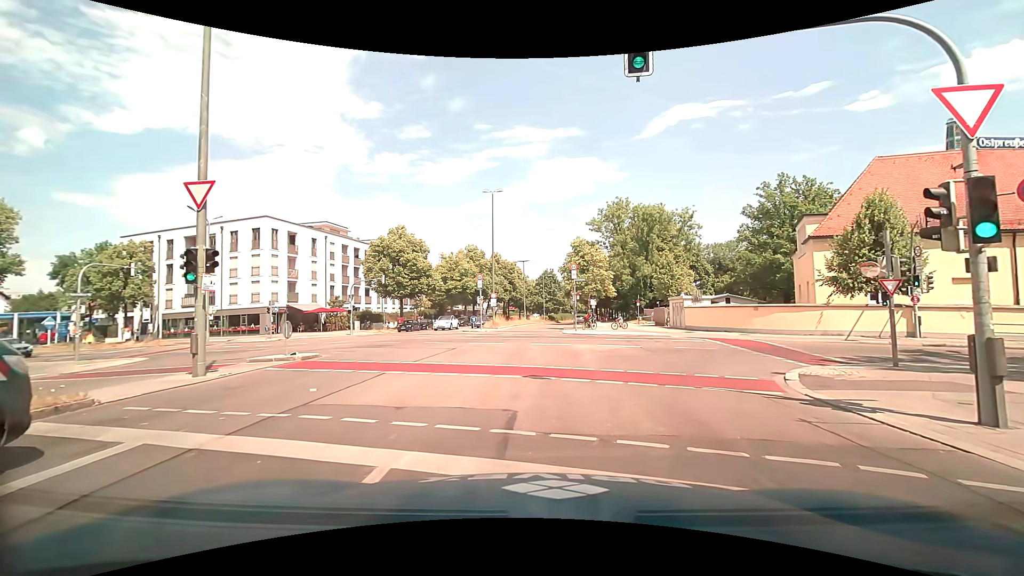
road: secondary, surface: asphalt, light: Day
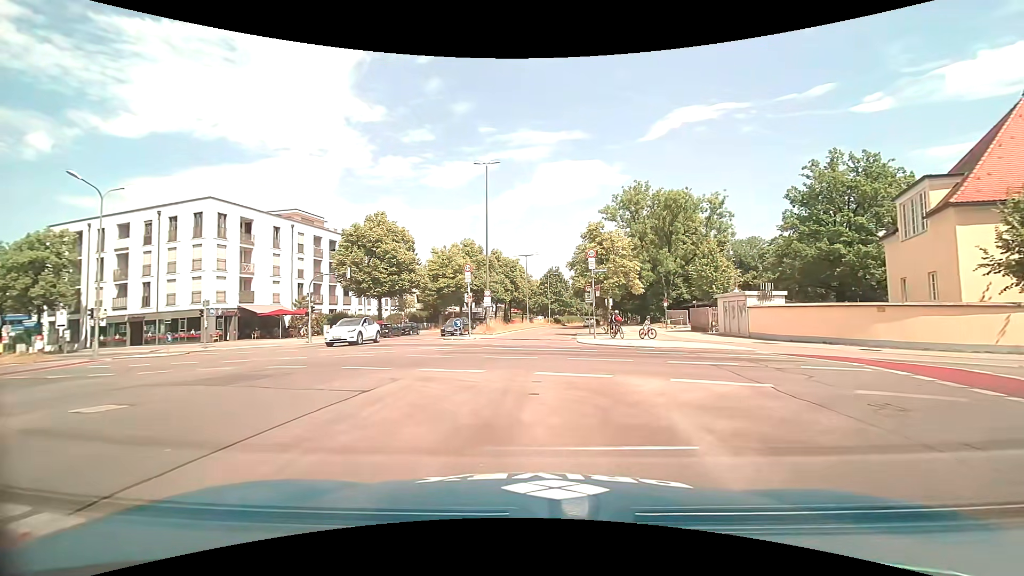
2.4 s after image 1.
(0.0, +11.6) m; 0°
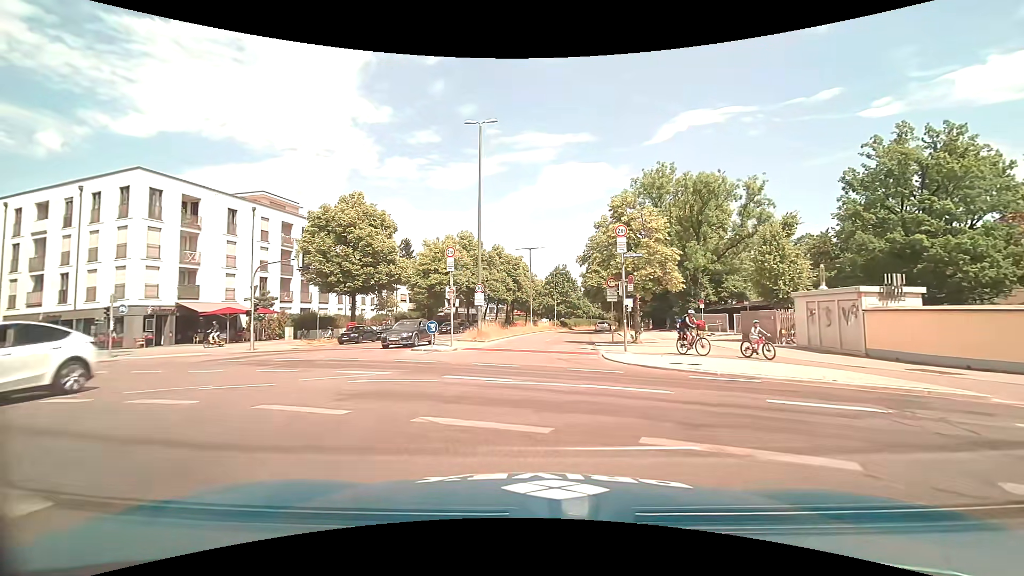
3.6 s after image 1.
(-0.1, +9.7) m; -1°
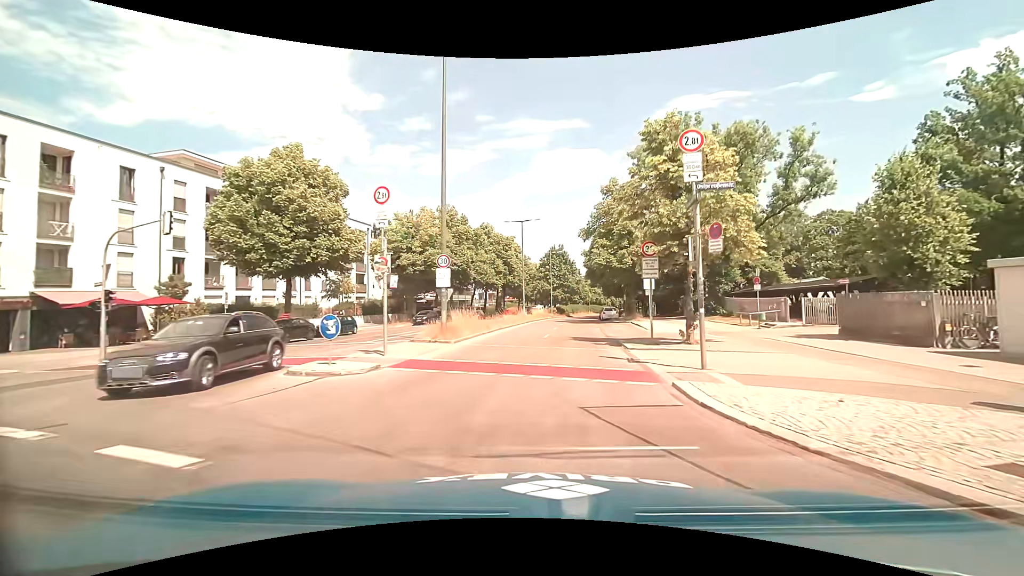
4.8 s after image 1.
(+0.1, +11.2) m; +2°
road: residential
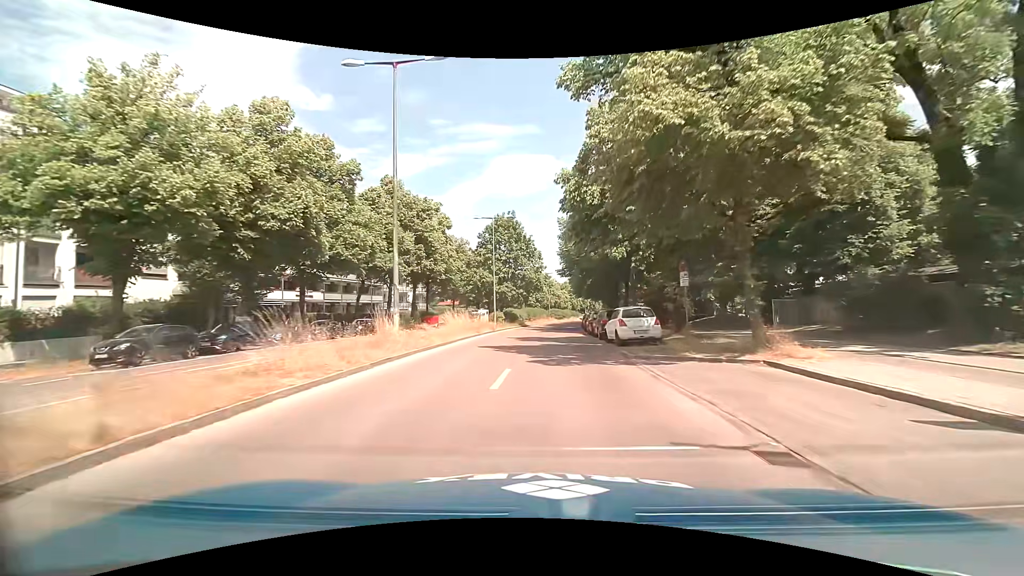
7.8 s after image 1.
(+1.7, +34.2) m; +5°
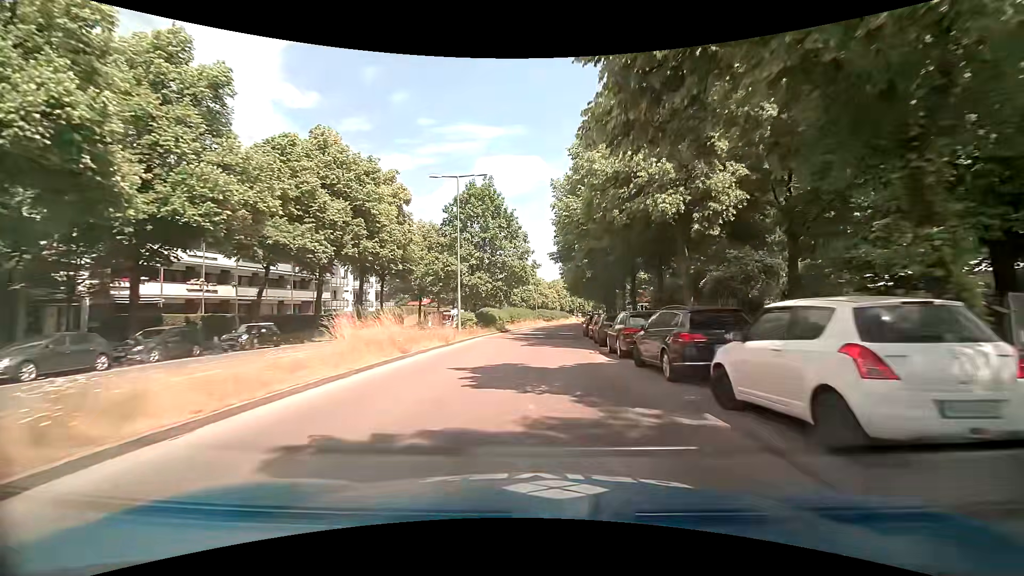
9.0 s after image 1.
(+0.2, +14.8) m; +1°
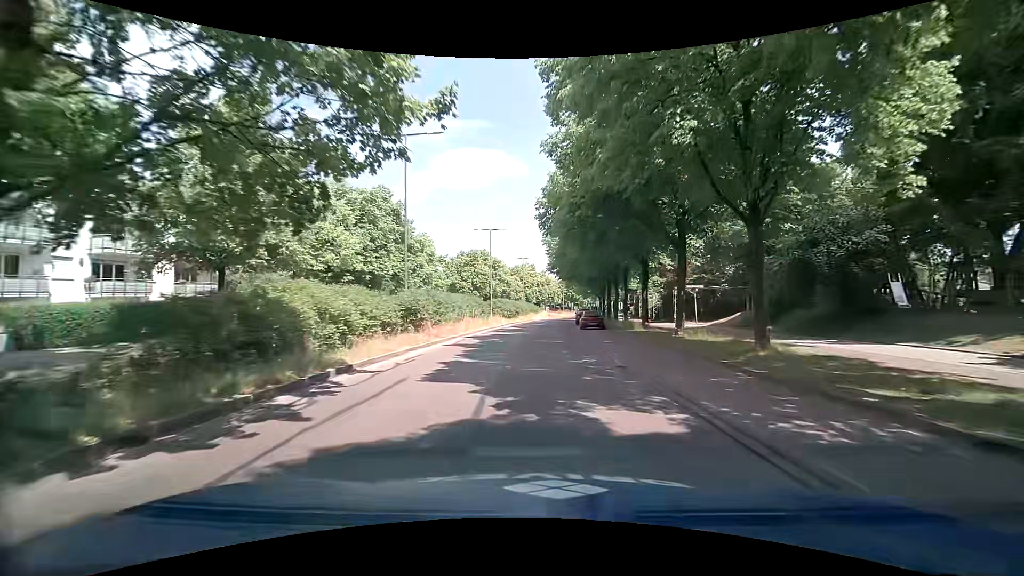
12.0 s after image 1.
(+1.3, +37.1) m; +4°
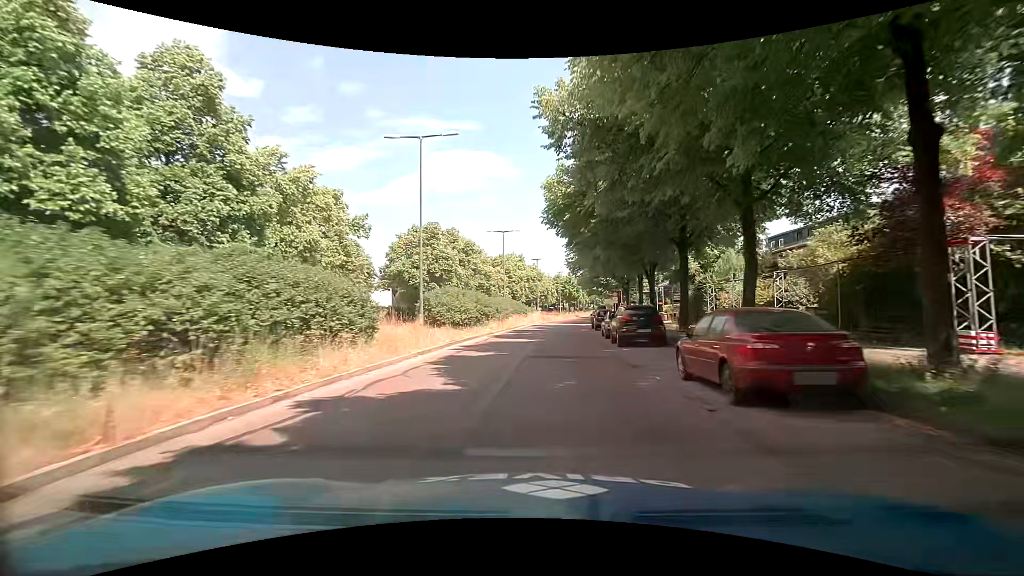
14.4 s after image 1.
(+0.7, +30.0) m; +2°
(0, +10) (0, +20) (+1, +30) (+2, +40) (+3, +50) (+4, +60) (+5, +70) (+6, +80) (+8, +90) (+9, +99) m
